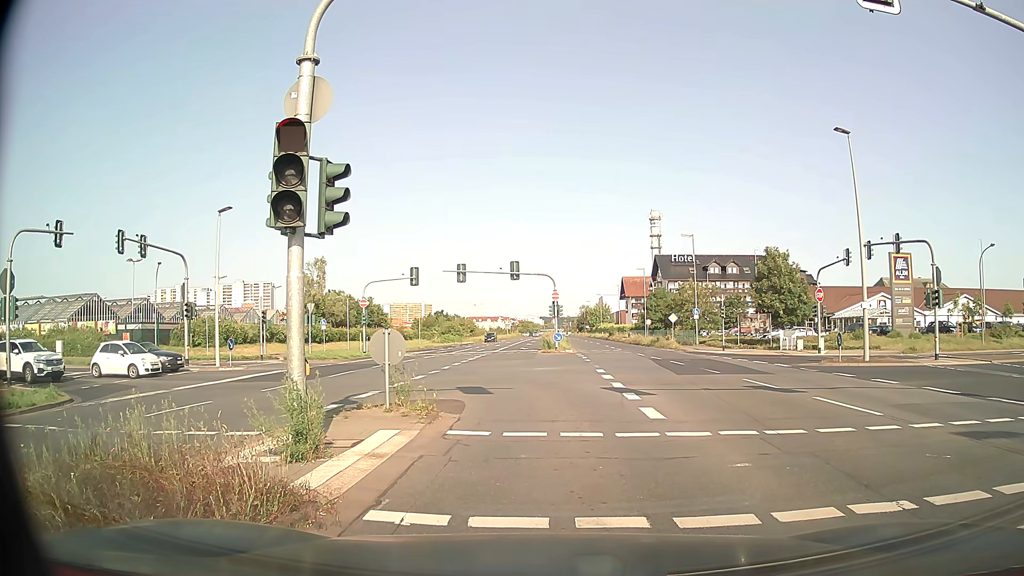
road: primary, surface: asphalt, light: Day
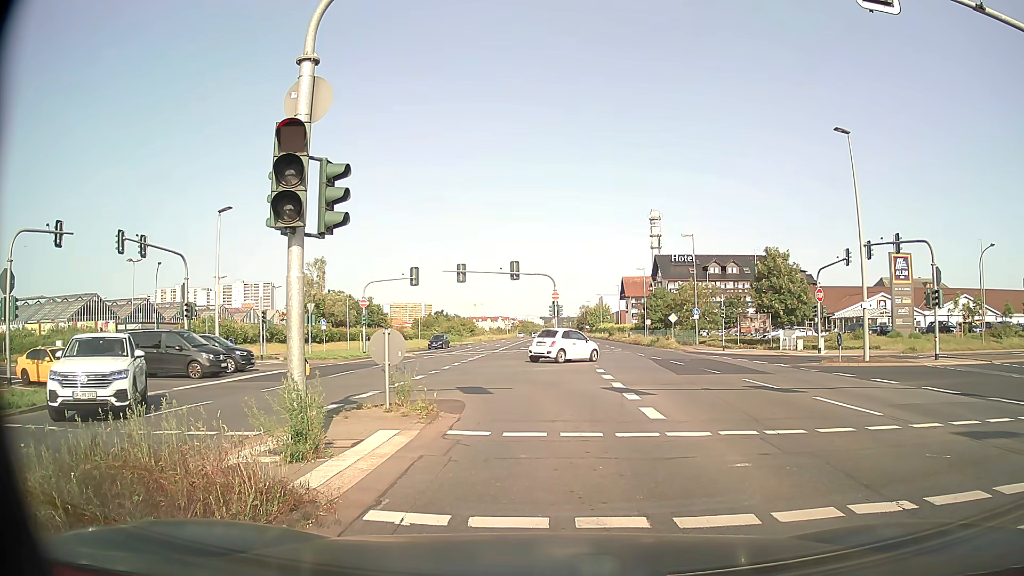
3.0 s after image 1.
(0.0, 0.0) m; 0°
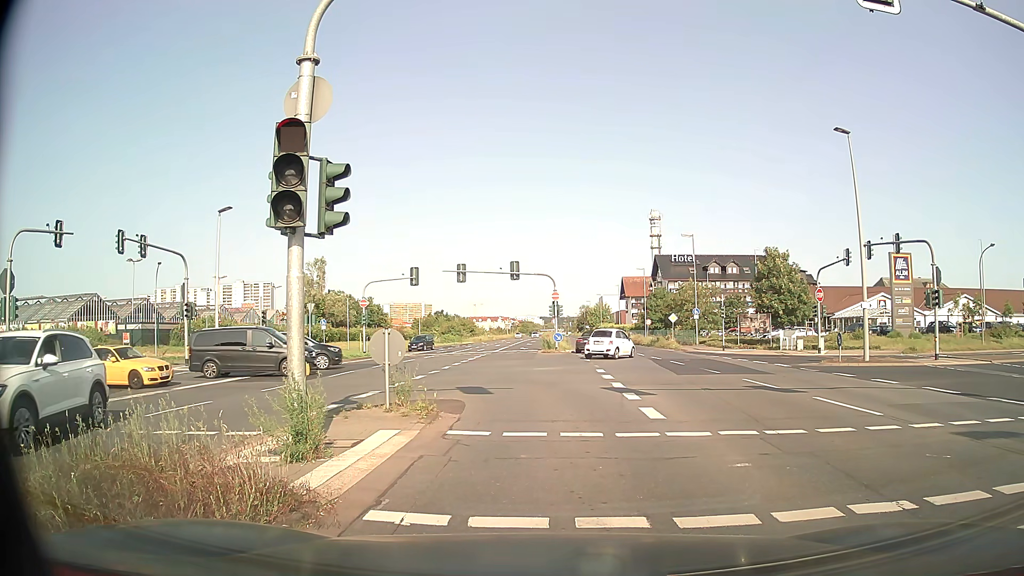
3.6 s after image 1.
(0.0, 0.0) m; 0°
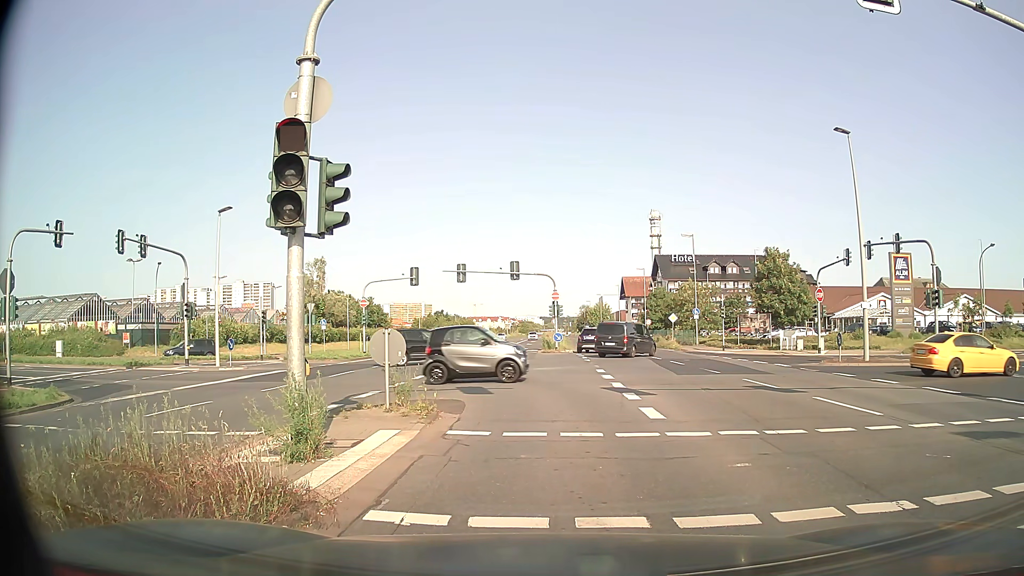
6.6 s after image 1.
(0.0, 0.0) m; 0°
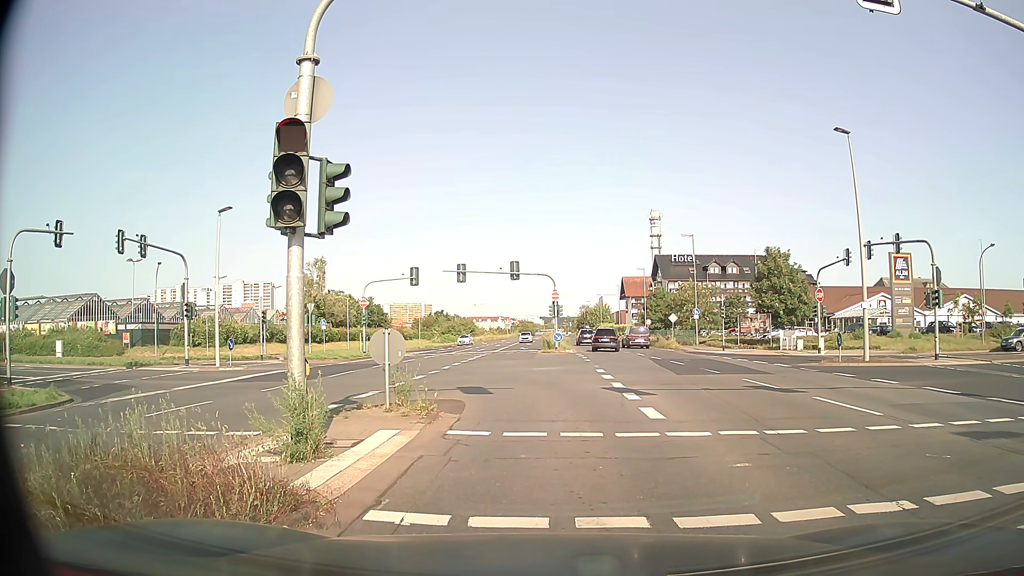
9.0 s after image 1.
(0.0, 0.0) m; 0°
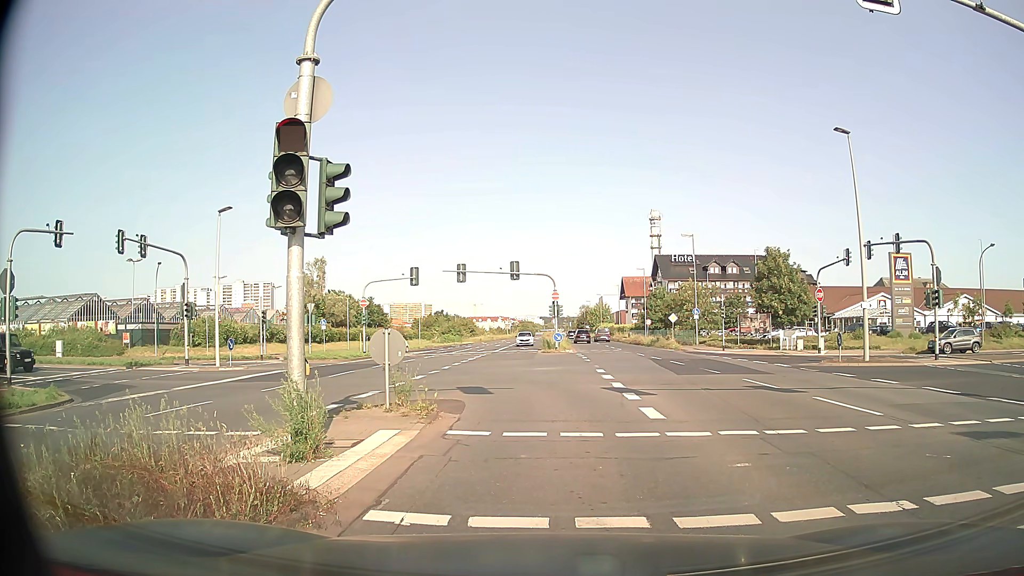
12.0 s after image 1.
(0.0, 0.0) m; 0°
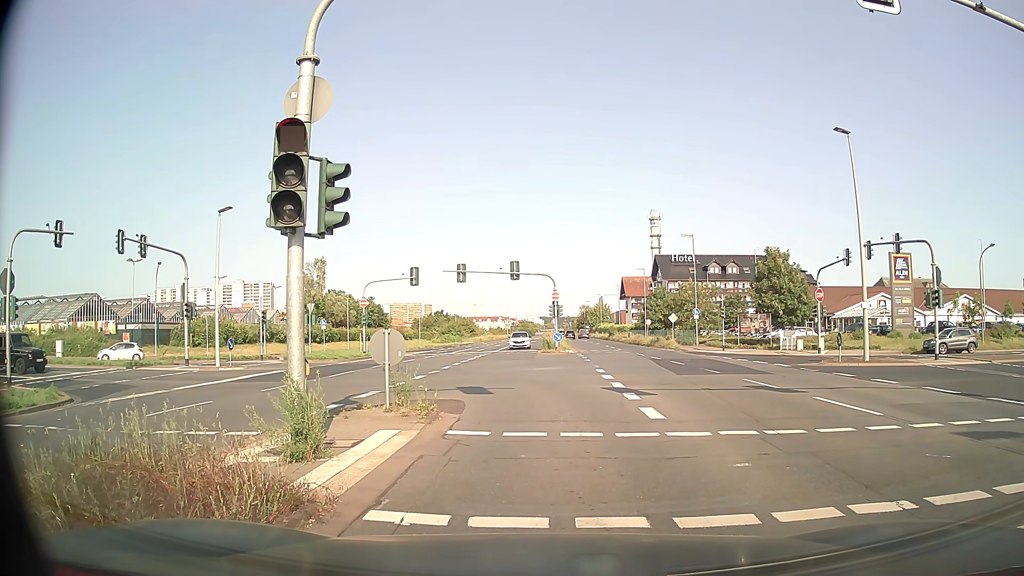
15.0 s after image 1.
(0.0, 0.0) m; 0°
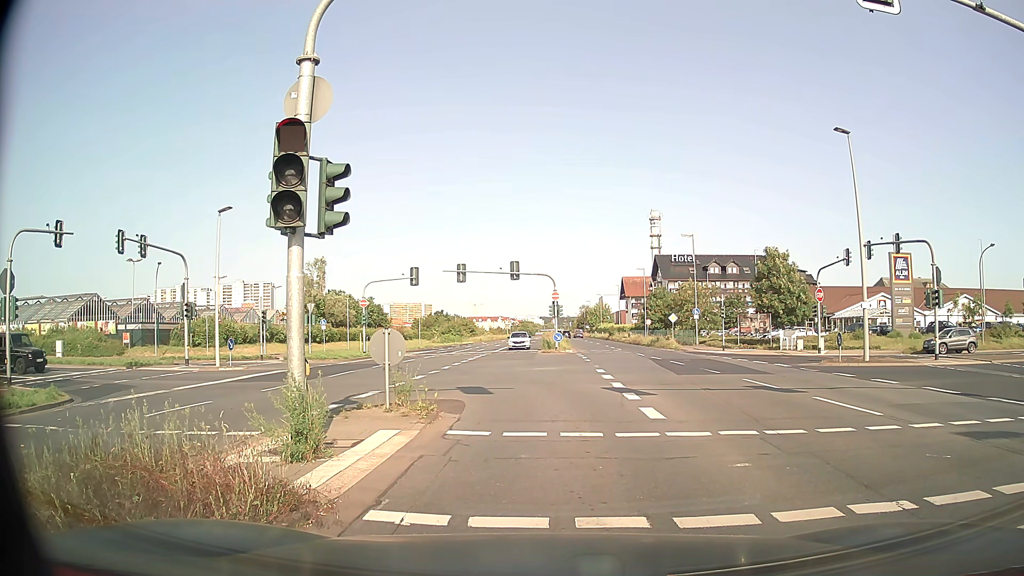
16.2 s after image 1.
(0.0, 0.0) m; 0°
(0, +10) (-1, +20) (-6, +29) (-13, +35) (-23, +39) (-33, +39) (-43, +38) (-53, +37) (-62, +36) (-72, +36) m
